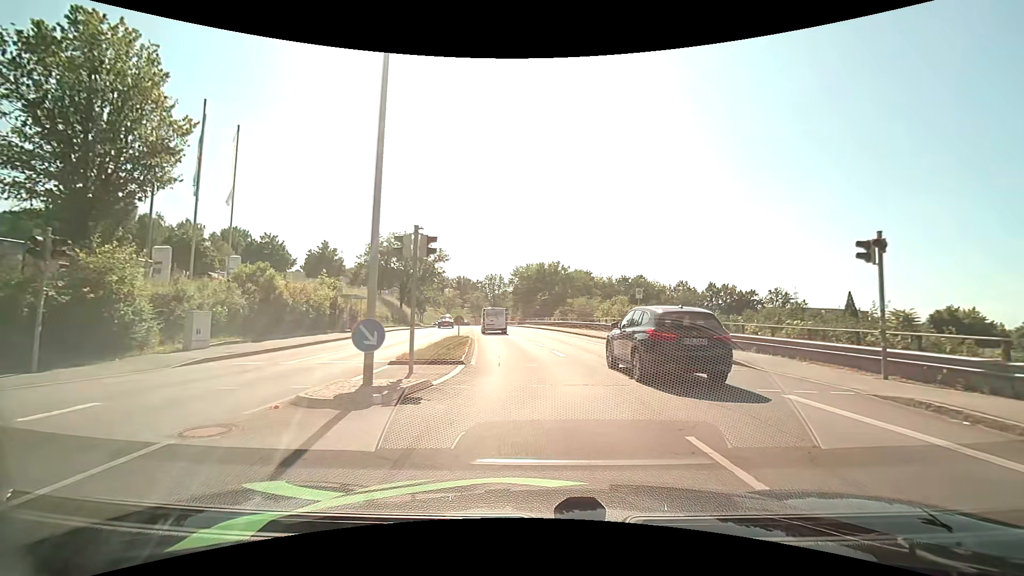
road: tertiary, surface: asphalt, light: Day
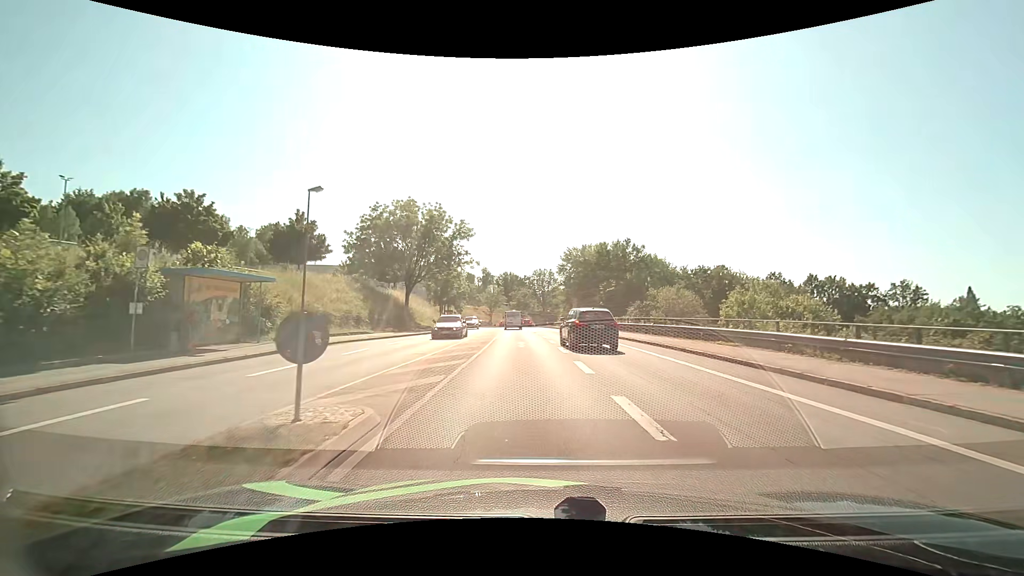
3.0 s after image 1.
(-1.3, +23.4) m; -6°
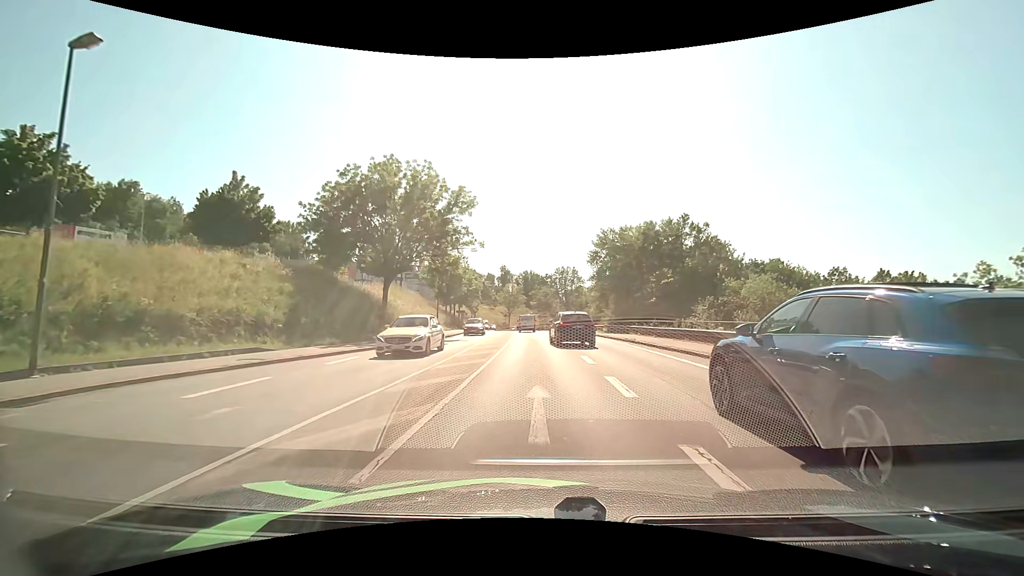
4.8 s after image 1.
(-0.3, +15.1) m; -2°
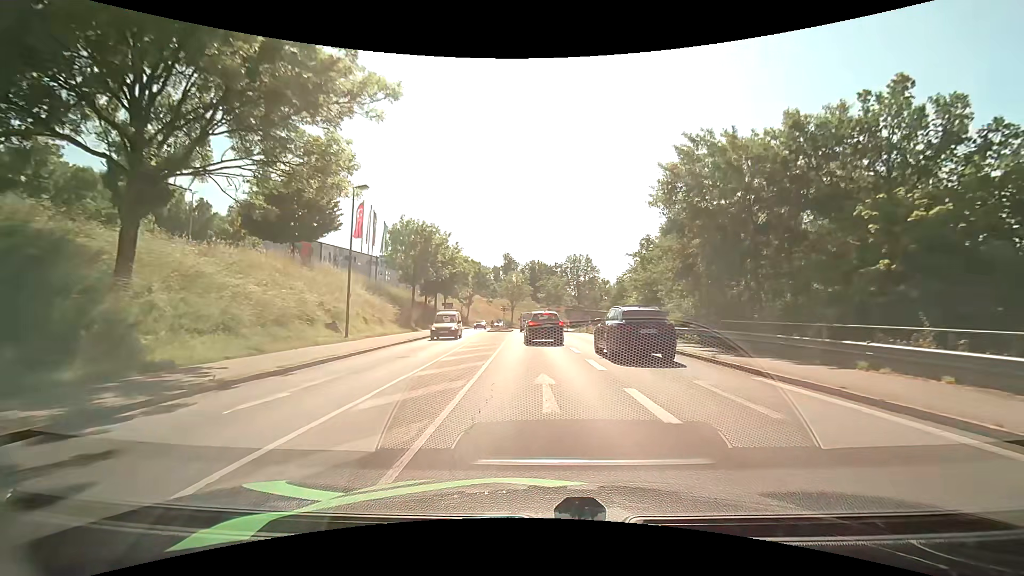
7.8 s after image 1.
(-0.4, +26.1) m; -1°
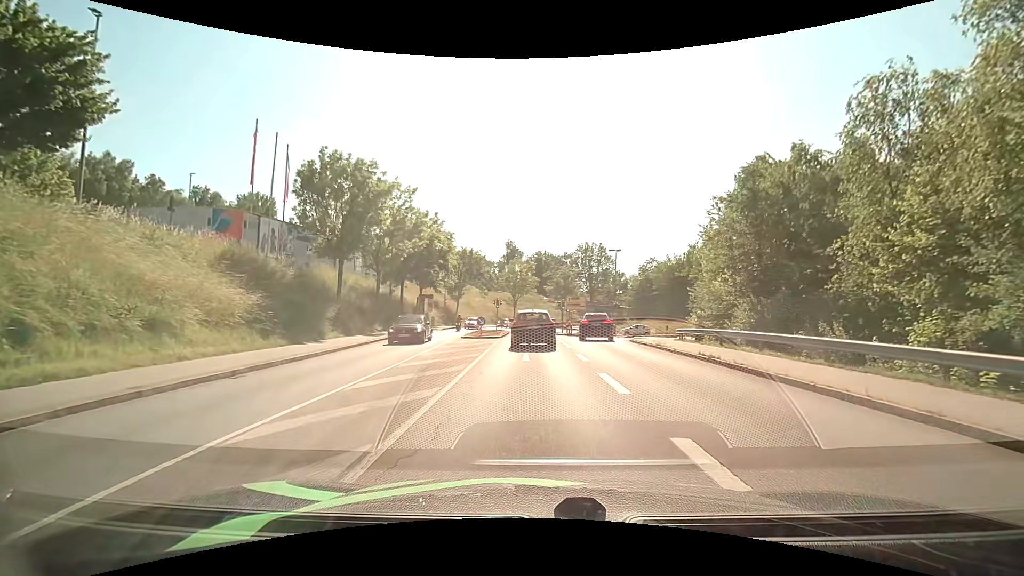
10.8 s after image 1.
(-0.1, +21.6) m; -1°
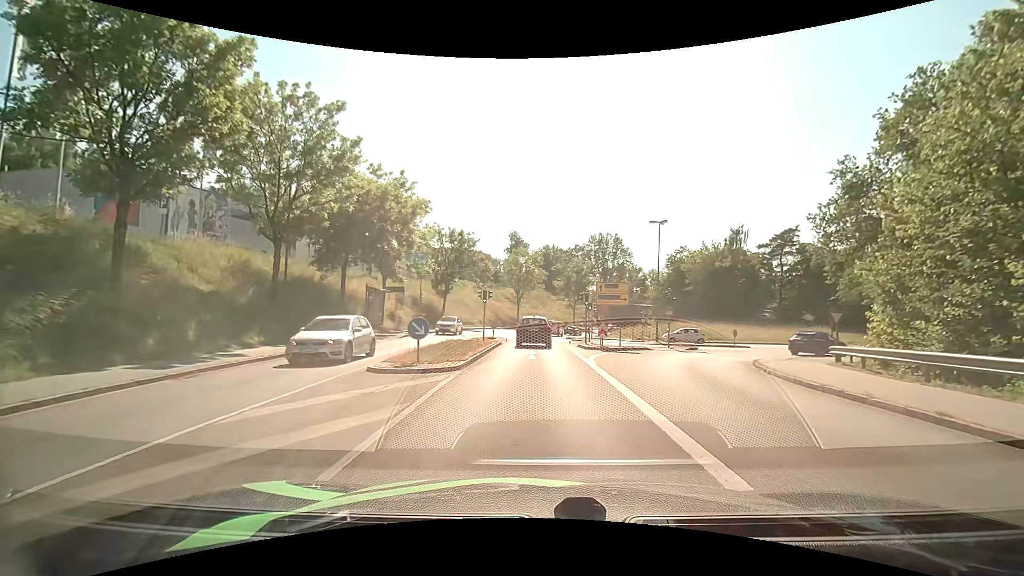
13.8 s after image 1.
(0.0, +18.2) m; -1°
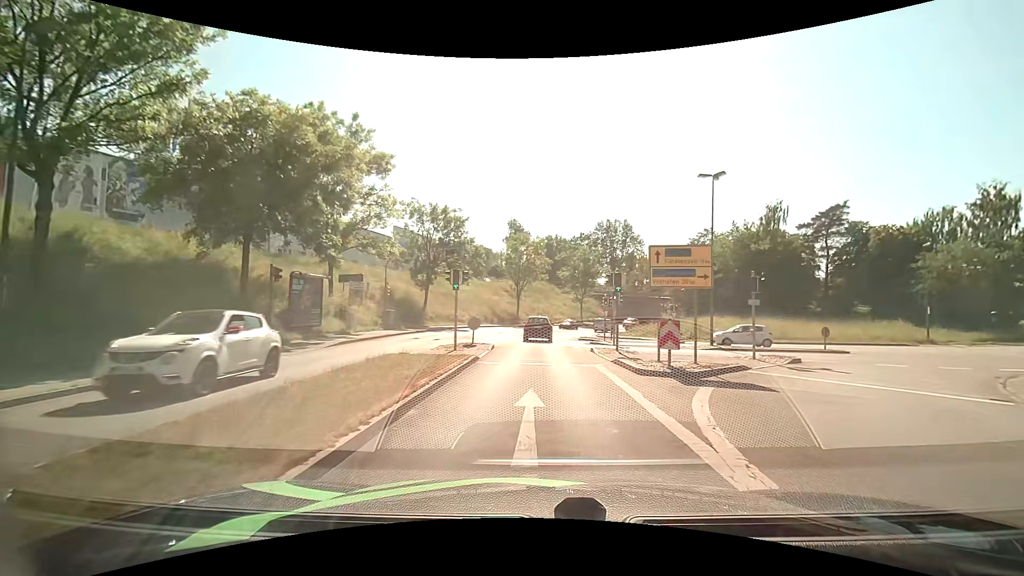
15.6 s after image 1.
(+0.1, +12.5) m; 0°
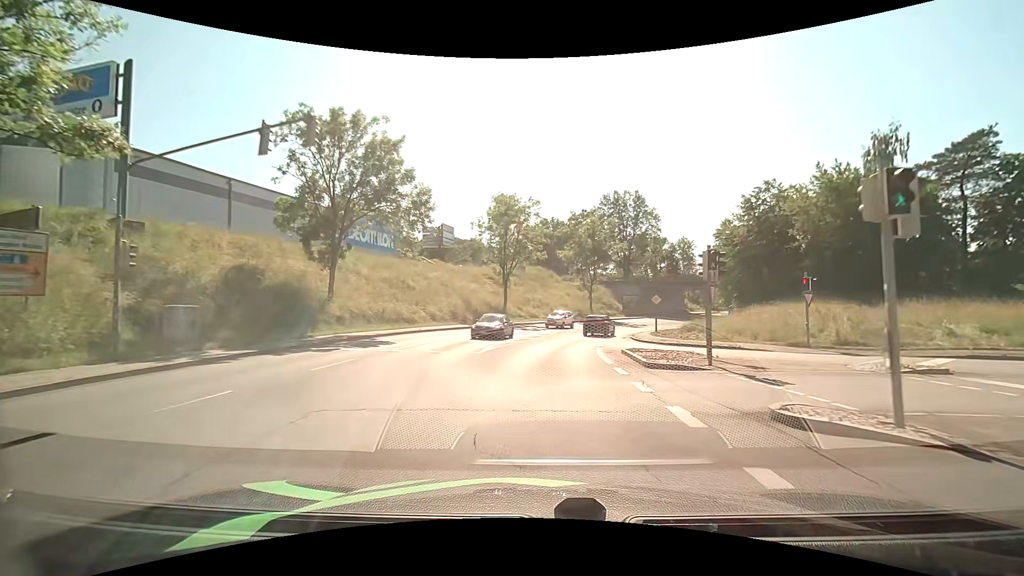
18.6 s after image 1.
(0.0, +24.3) m; +1°
(0, +10) (+1, +20) (+2, +30) (+4, +40) (+8, +49) (+12, +58) (+18, +66) (+24, +74) (+31, +81) (+38, +88) m
